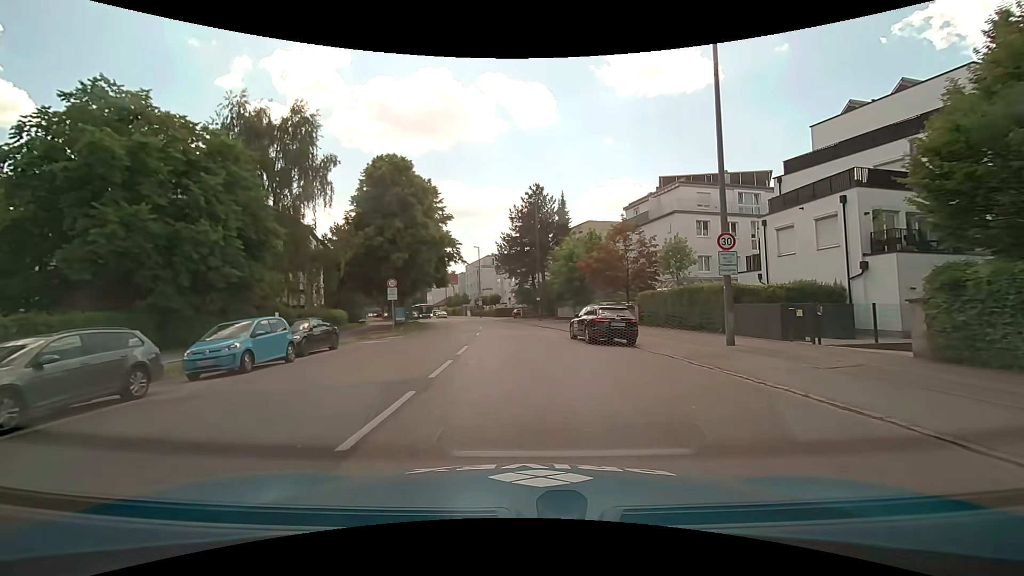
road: secondary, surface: asphalt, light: Day
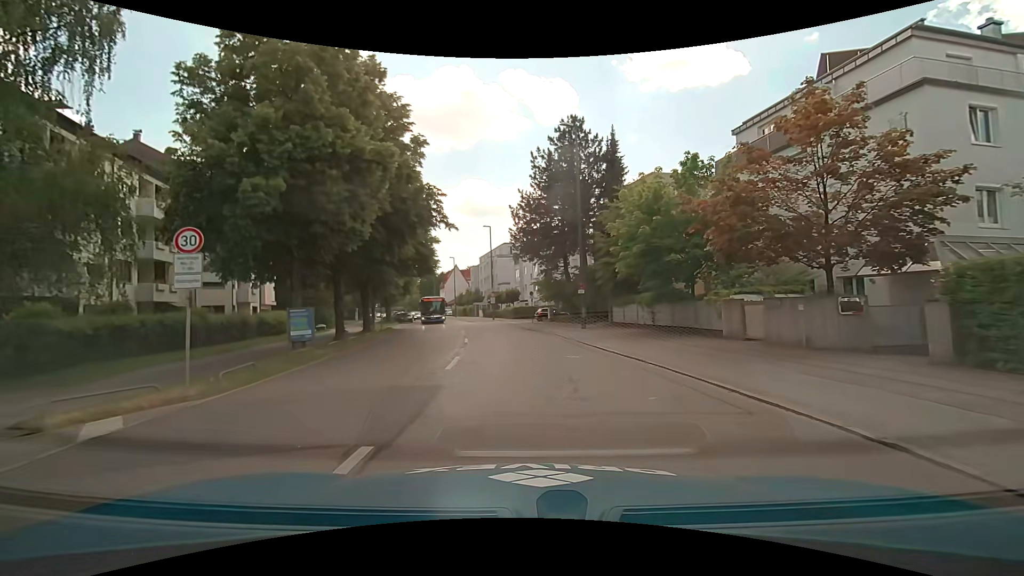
(-0.4, +21.6) m; -2°
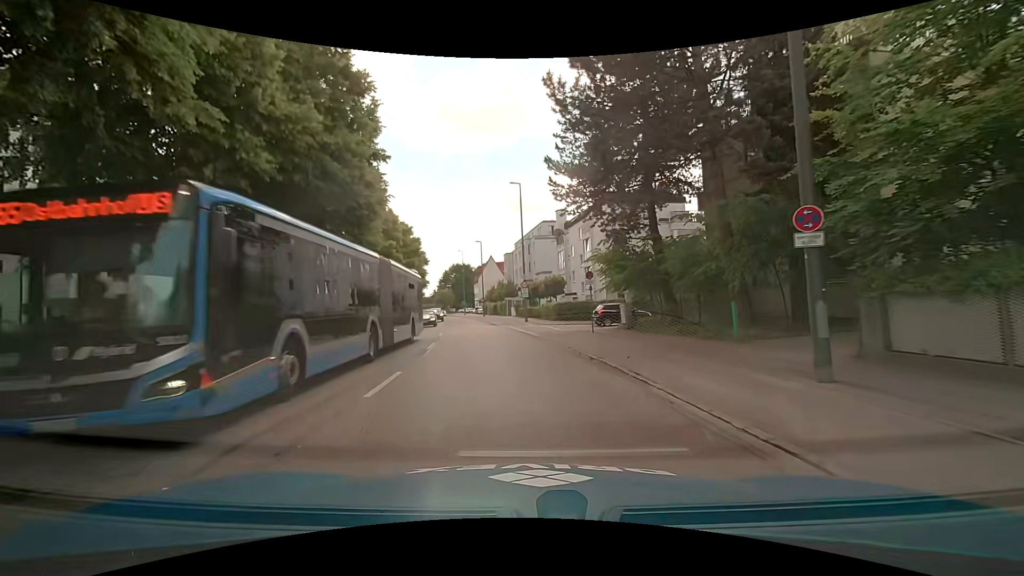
(-0.3, +21.8) m; -5°
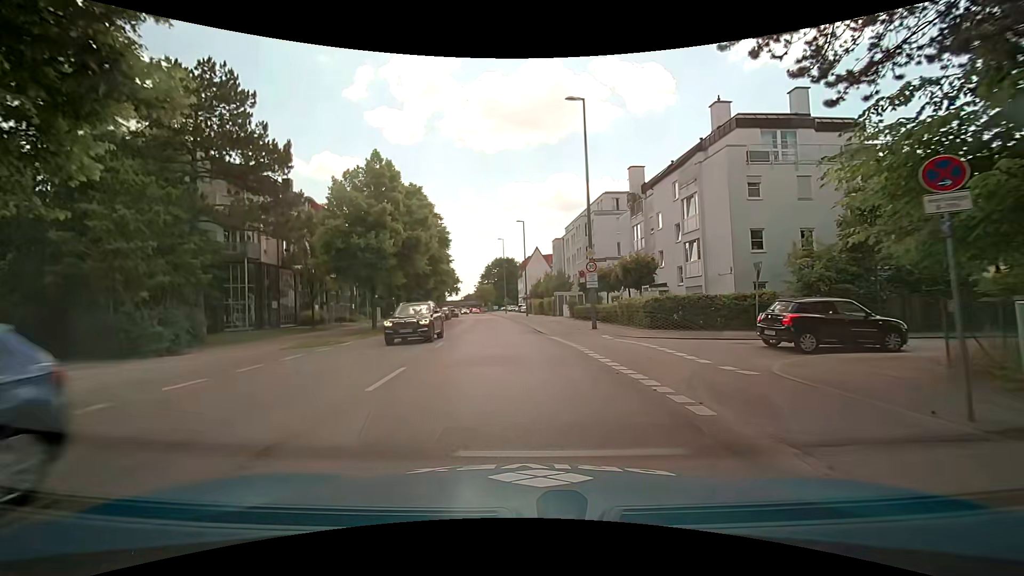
(-0.9, +17.8) m; -5°
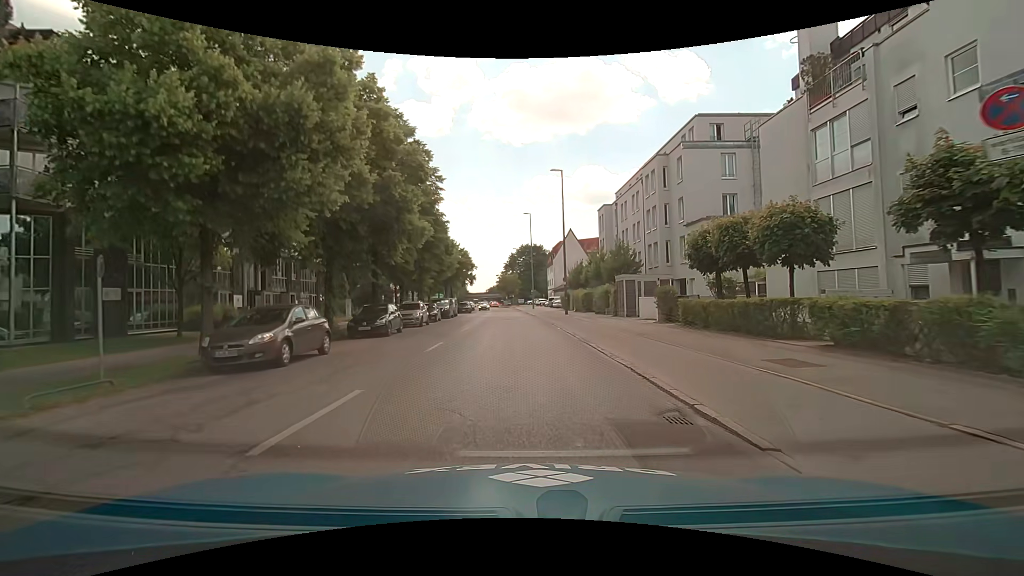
(-0.8, +22.3) m; -4°
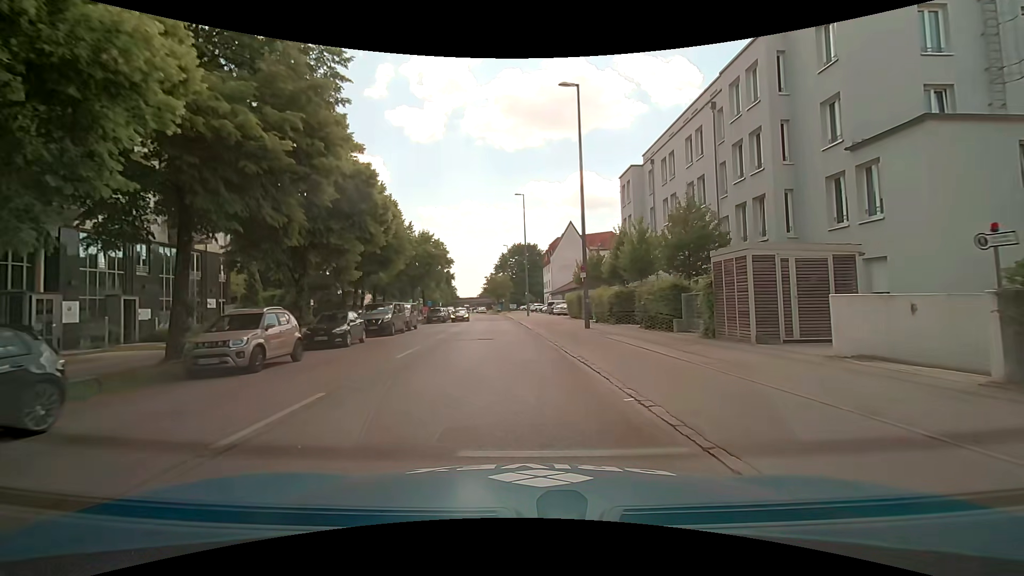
(+0.3, +18.0) m; +1°
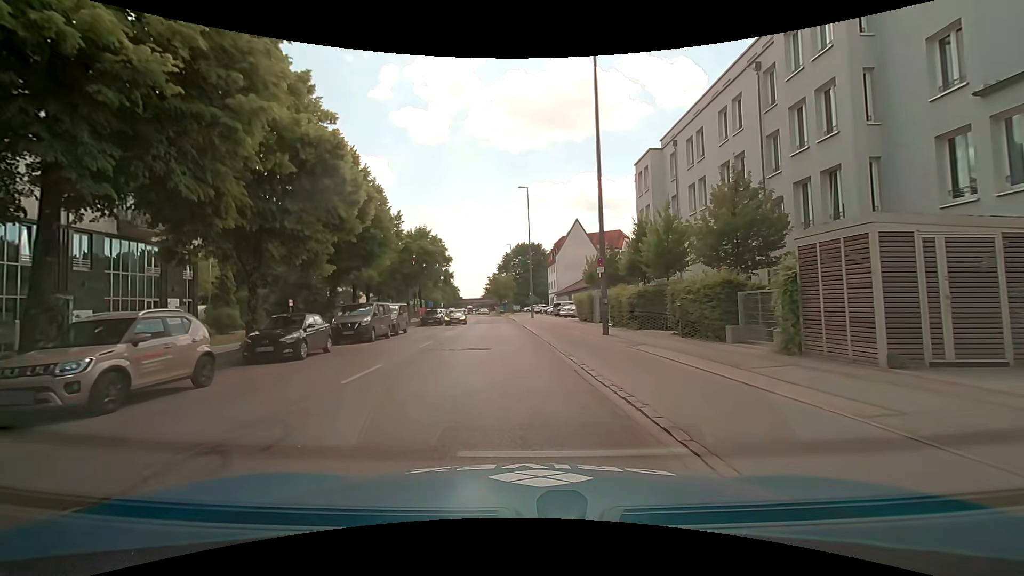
(0.0, +4.5) m; -1°
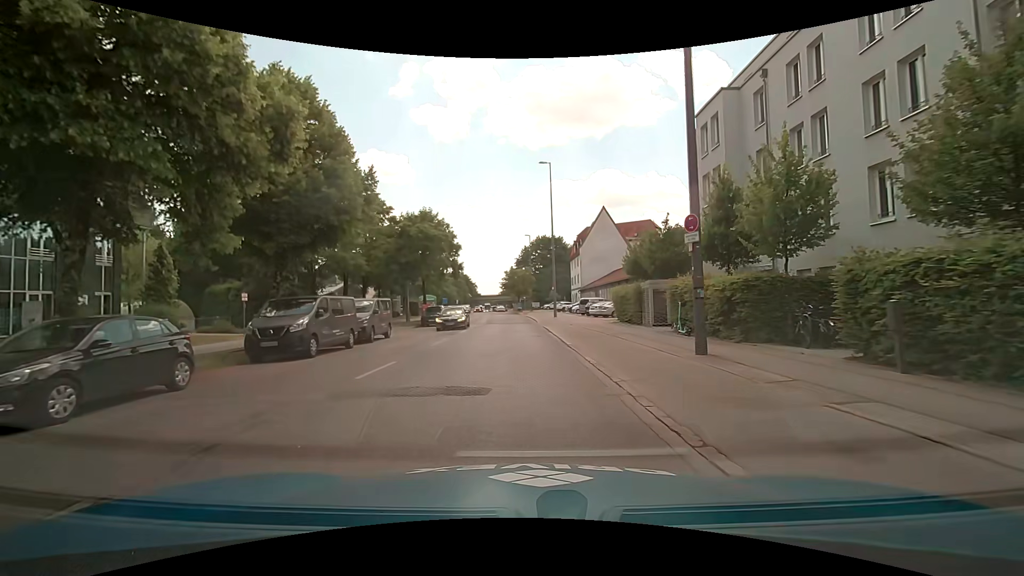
(-0.1, +9.0) m; -1°
(0, +10) (0, +20) (-1, +30) (-1, +40) (-1, +50) (-2, +60) (-2, +70) (-3, +80) (-4, +90) (-5, +100) m
